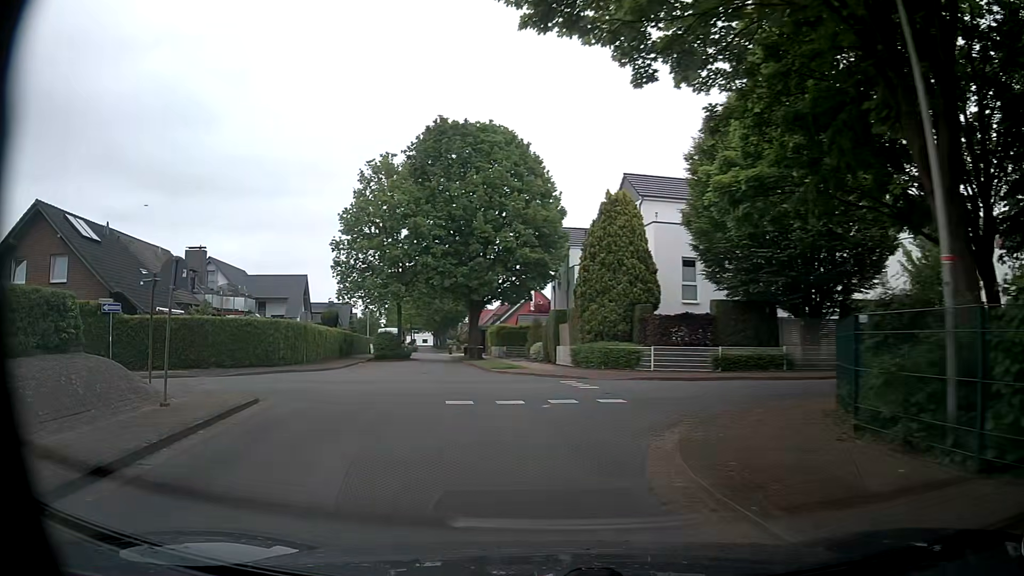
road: residential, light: Day
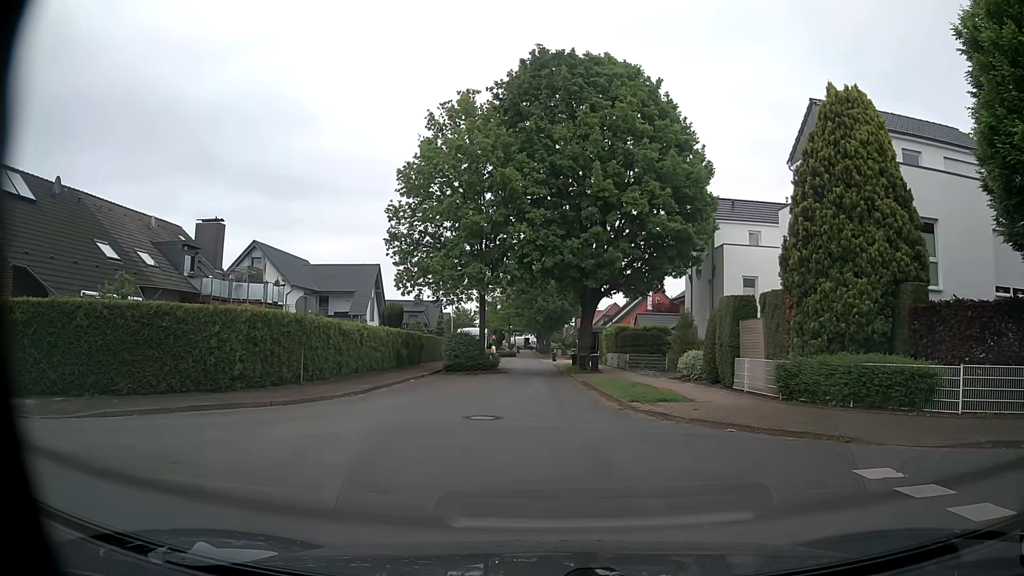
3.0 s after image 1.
(-1.7, +13.5) m; -10°
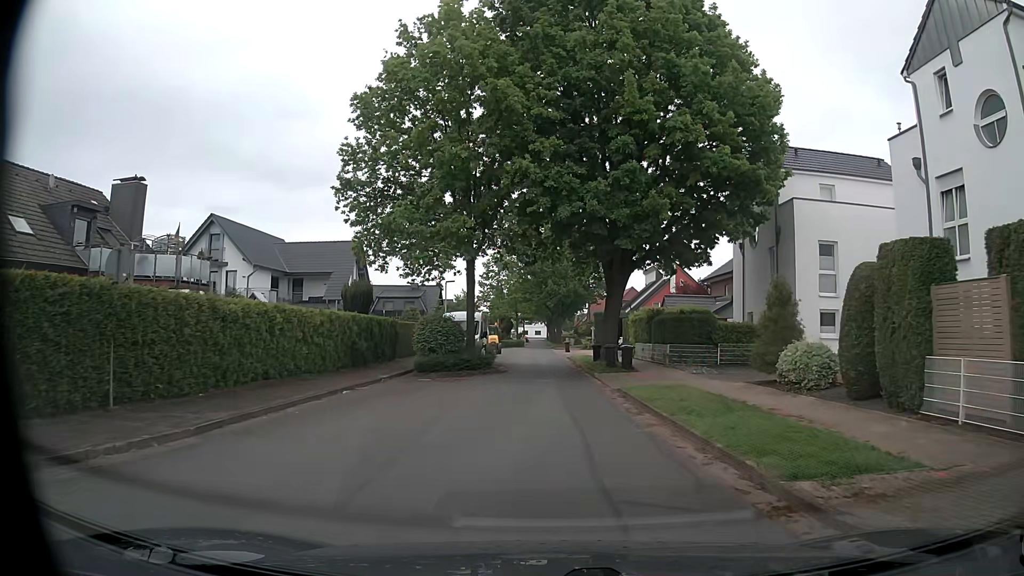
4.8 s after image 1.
(+0.1, +10.0) m; 0°
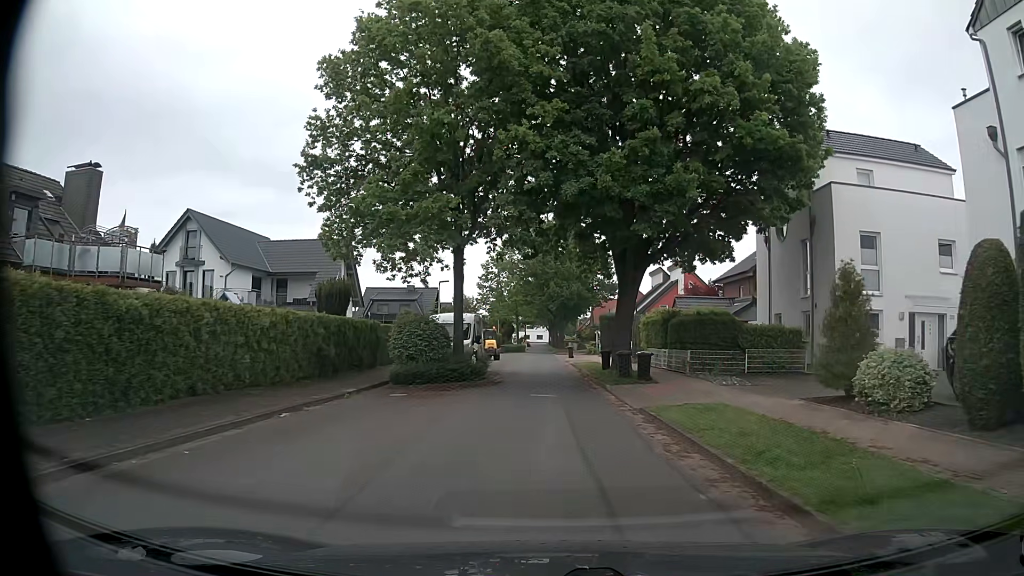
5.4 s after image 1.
(0.0, +4.0) m; 0°
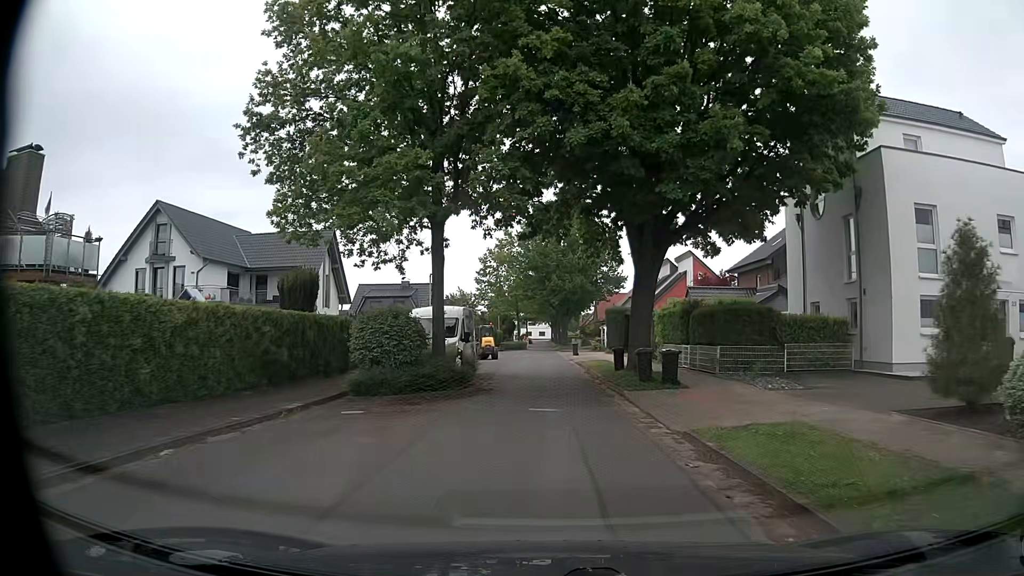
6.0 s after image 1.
(0.0, +4.2) m; -1°
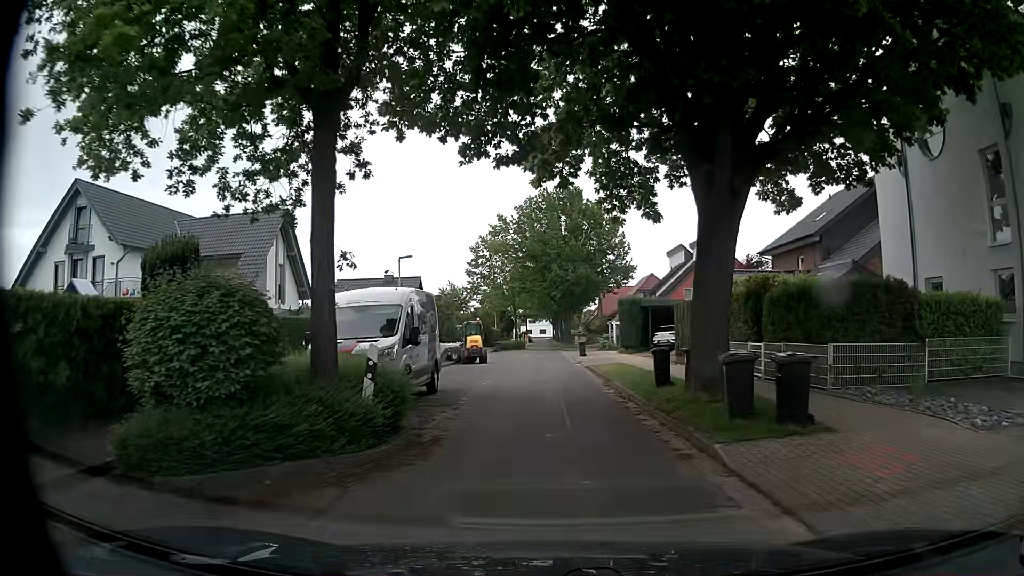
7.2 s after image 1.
(0.0, +8.8) m; 0°
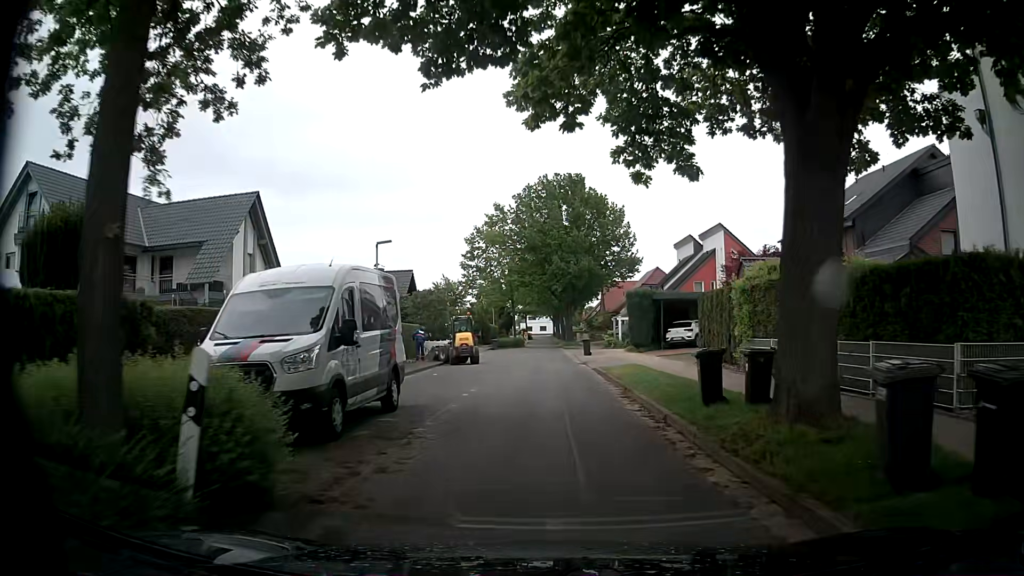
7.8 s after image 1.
(0.0, +4.5) m; -2°
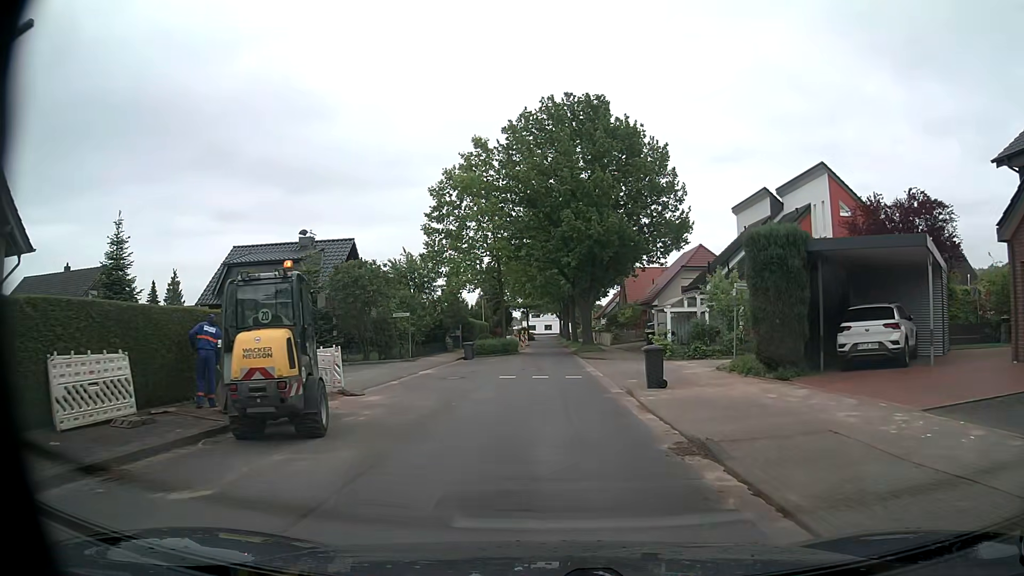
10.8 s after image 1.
(+0.7, +22.5) m; +1°
(0, +10) (0, +20) (0, +30) (0, +40) (0, +50) (+1, +60) (+1, +70) (+1, +80) (+1, +90) (+1, +100) m
